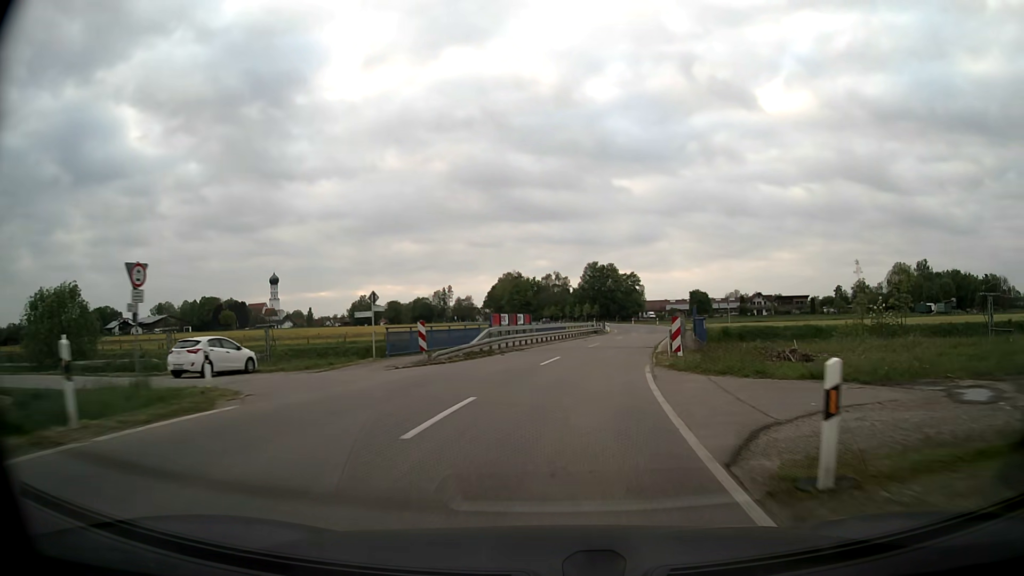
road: unclassified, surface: asphalt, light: Day
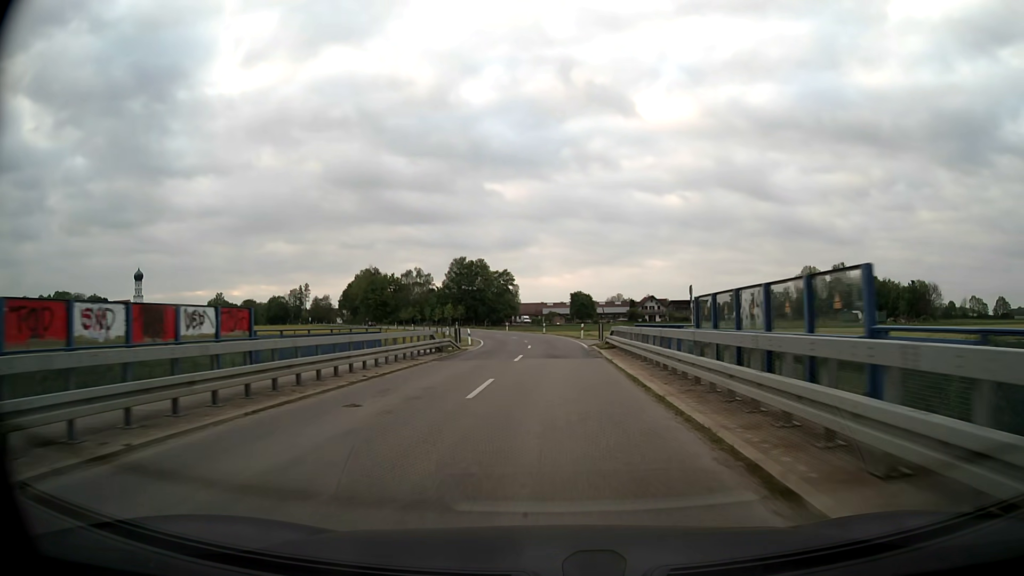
(+3.4, +31.8) m; +11°
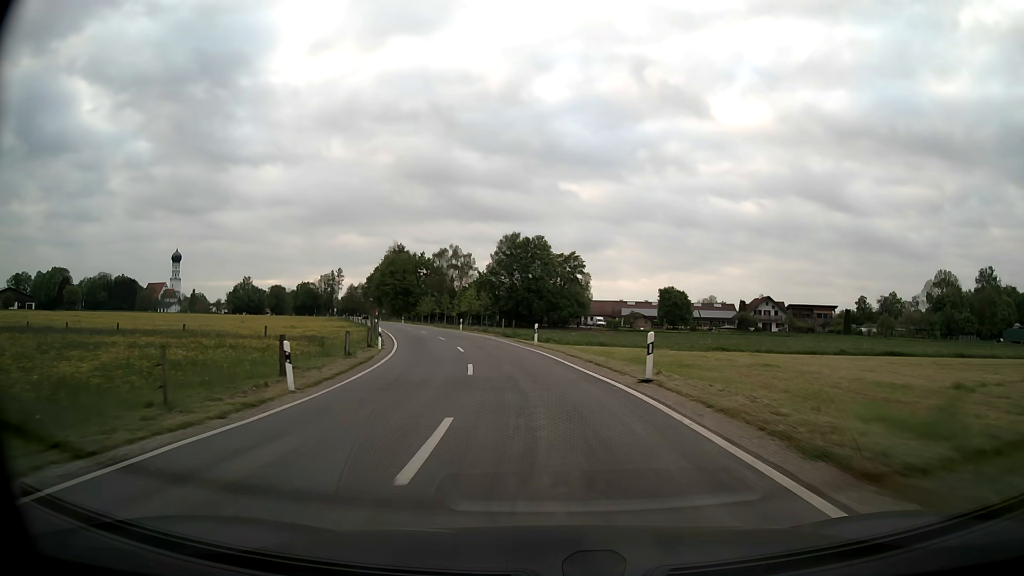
(-0.6, +54.5) m; -6°
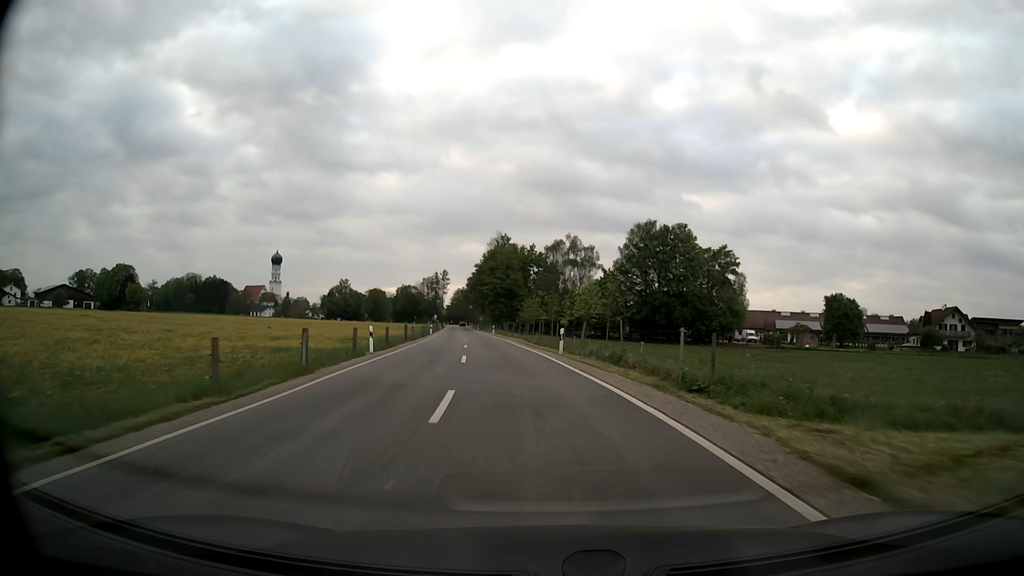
(-3.1, +33.4) m; -10°
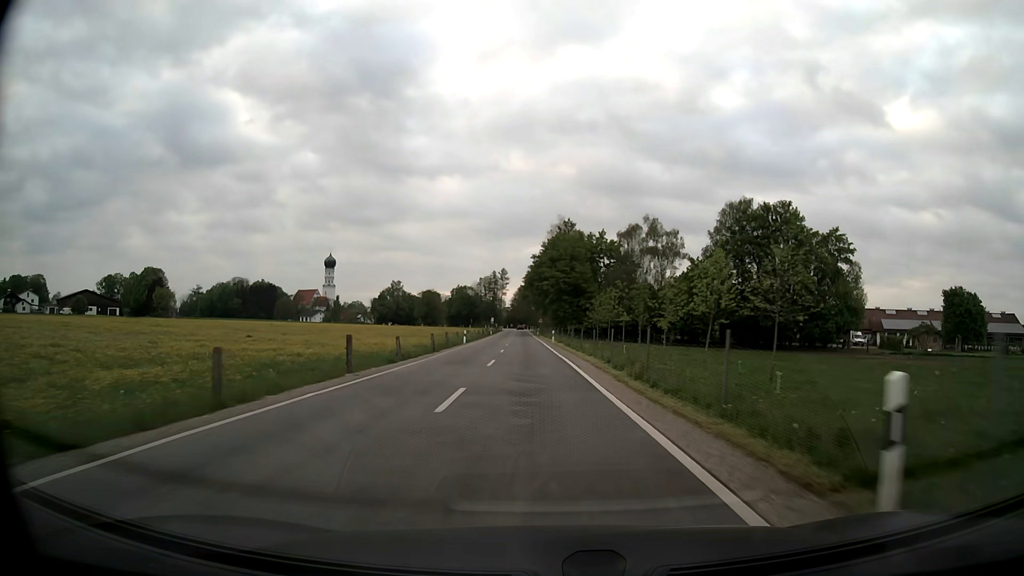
(-1.4, +22.7) m; -6°
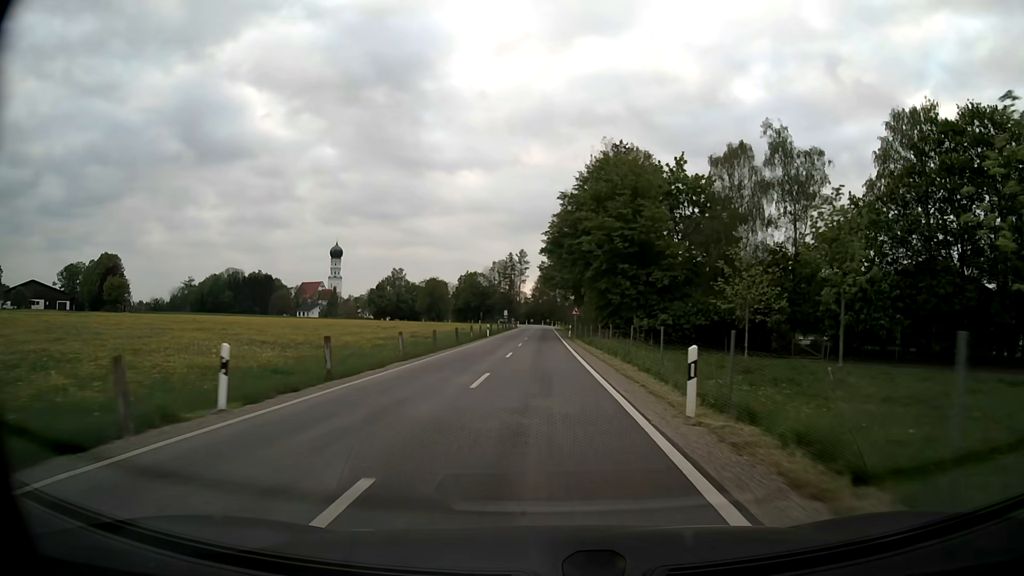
(-1.2, +44.8) m; -2°
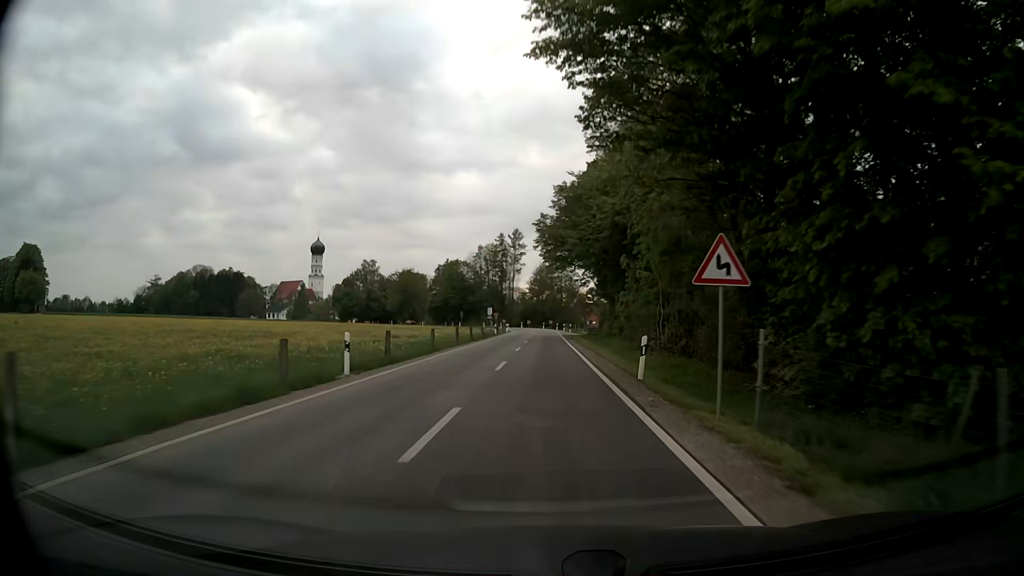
(-0.1, +43.4) m; 0°
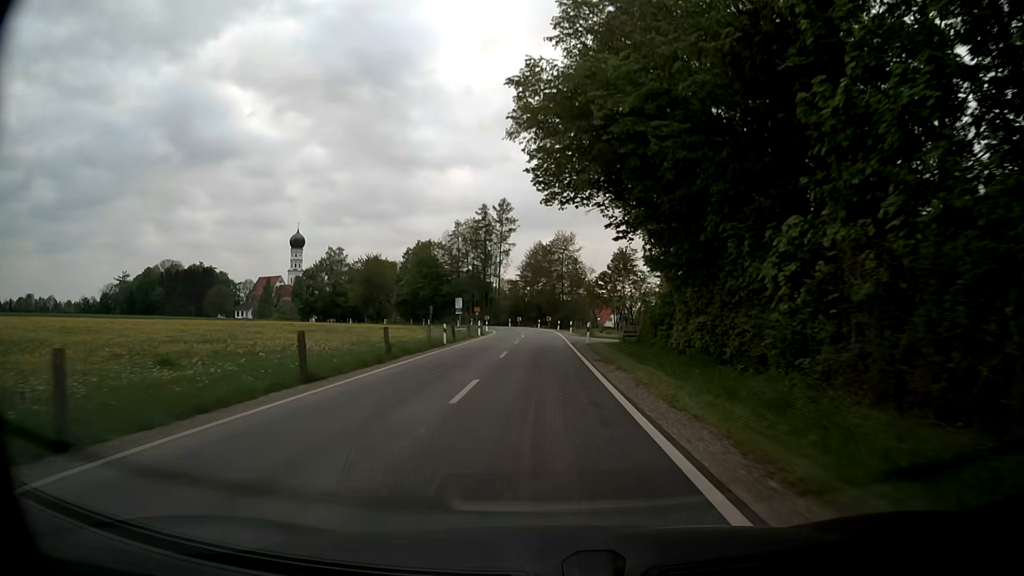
(0.0, +31.8) m; 0°
(0, +10) (0, +20) (0, +30) (0, +40) (0, +50) (0, +60) (-1, +70) (-3, +80) (-6, +89) (-11, +98) m
